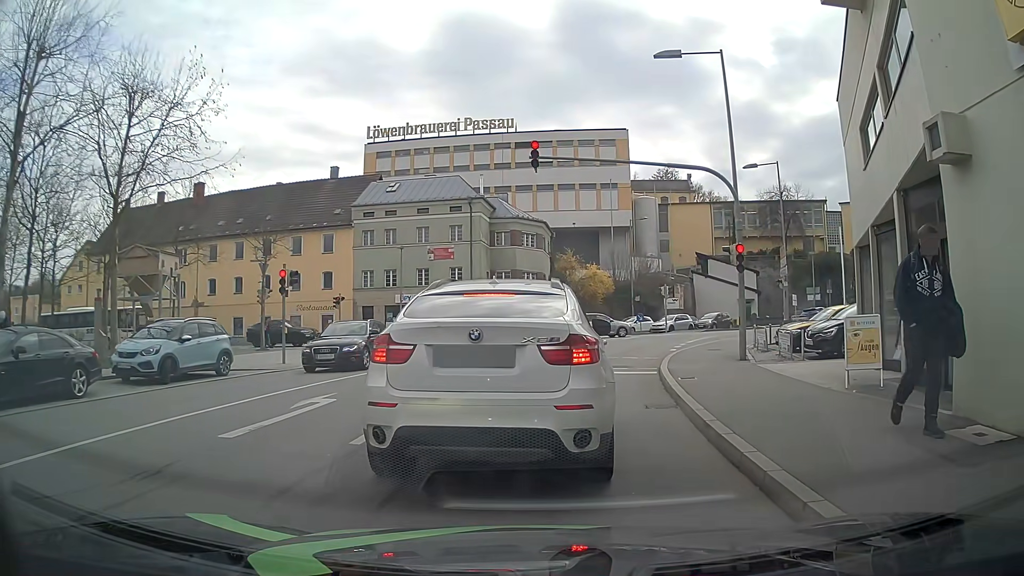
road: residential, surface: asphalt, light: Day
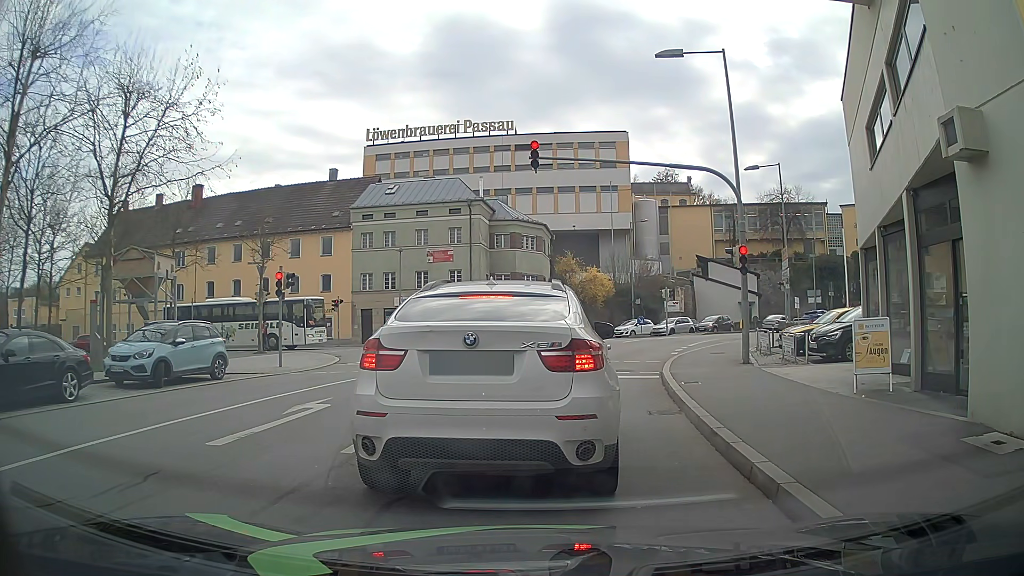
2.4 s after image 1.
(0.0, +0.4) m; 0°
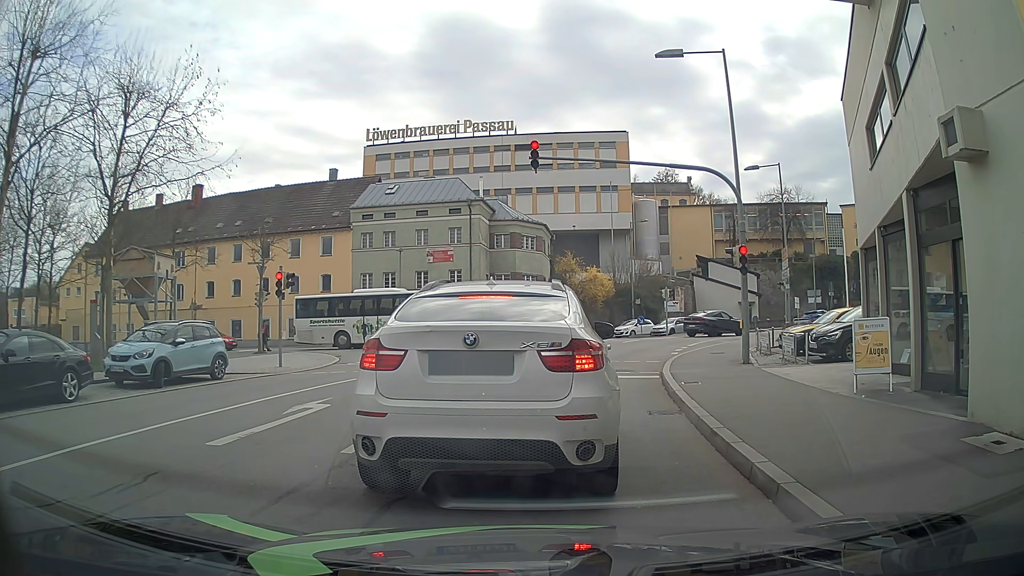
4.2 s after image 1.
(0.0, 0.0) m; 0°
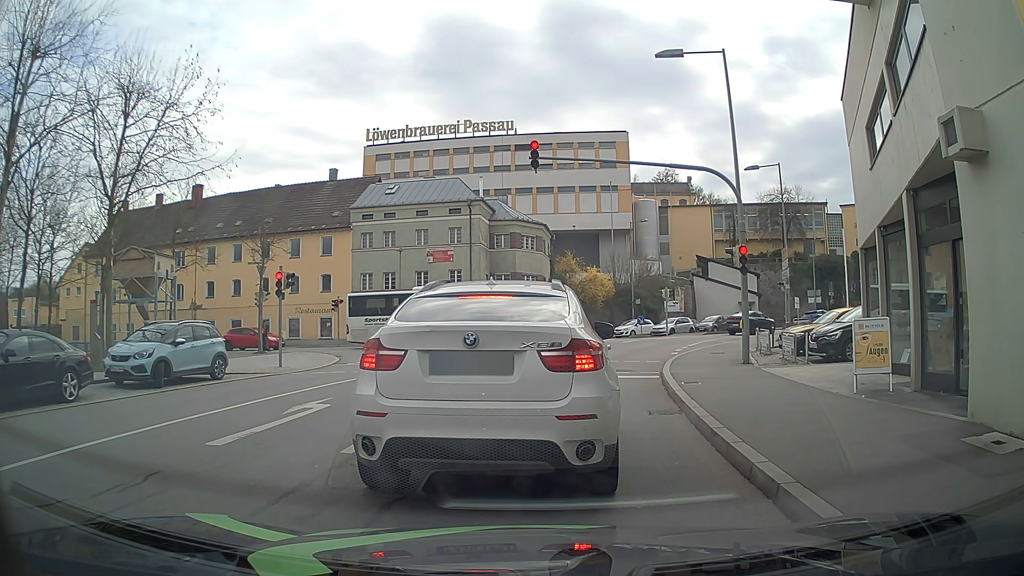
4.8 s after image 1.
(0.0, 0.0) m; 0°
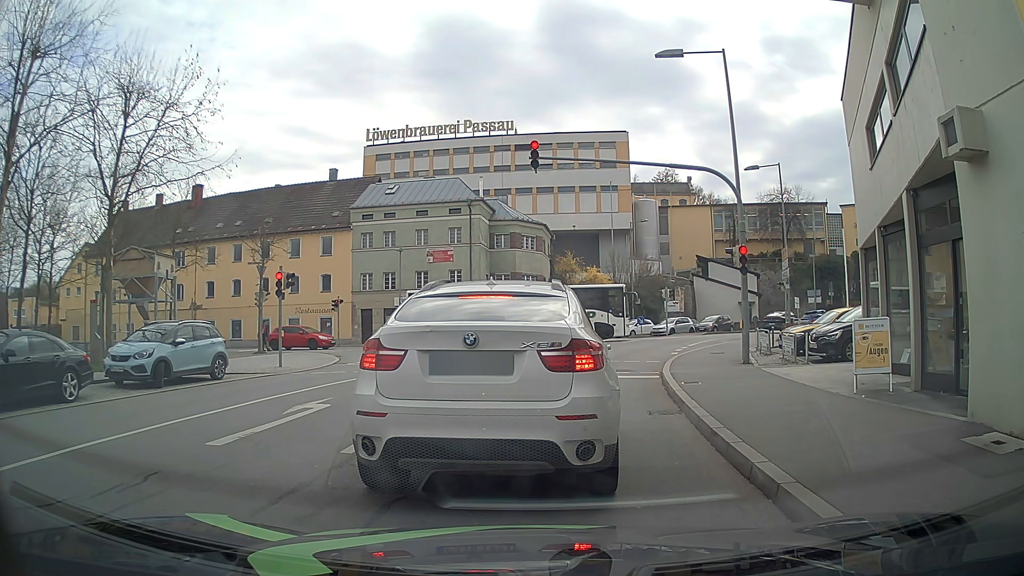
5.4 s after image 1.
(0.0, 0.0) m; 0°
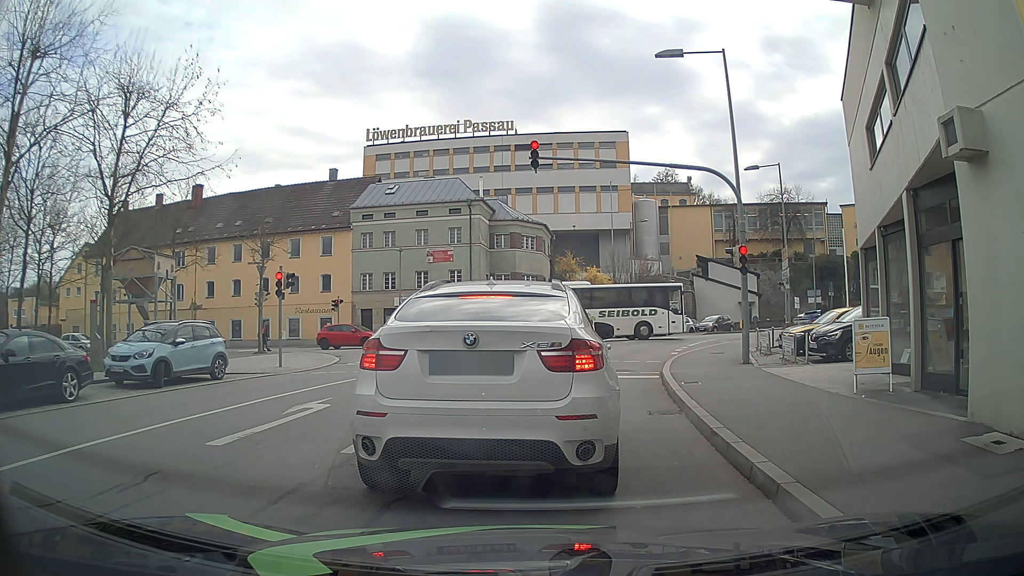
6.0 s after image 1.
(0.0, 0.0) m; 0°
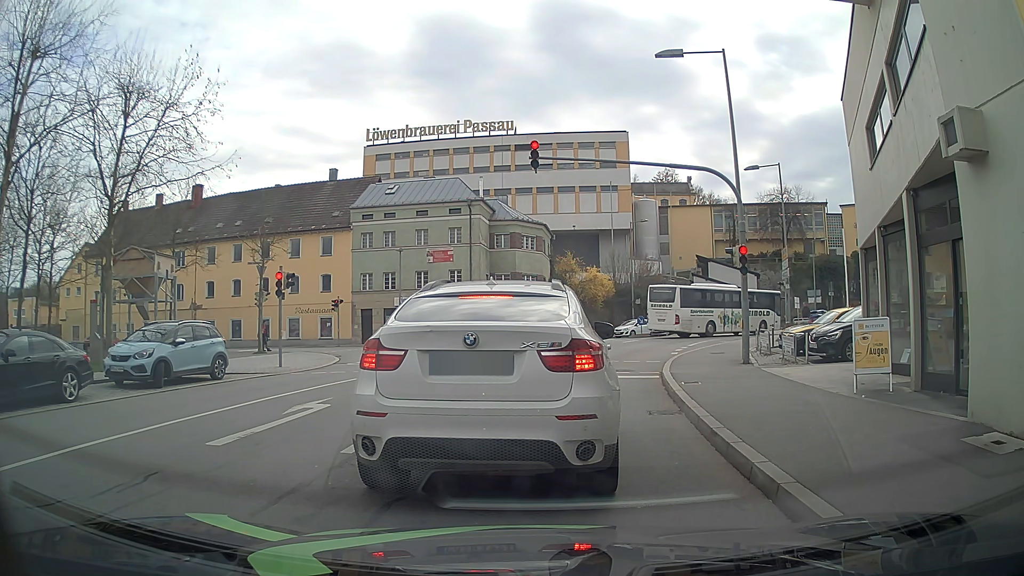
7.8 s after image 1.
(0.0, 0.0) m; 0°
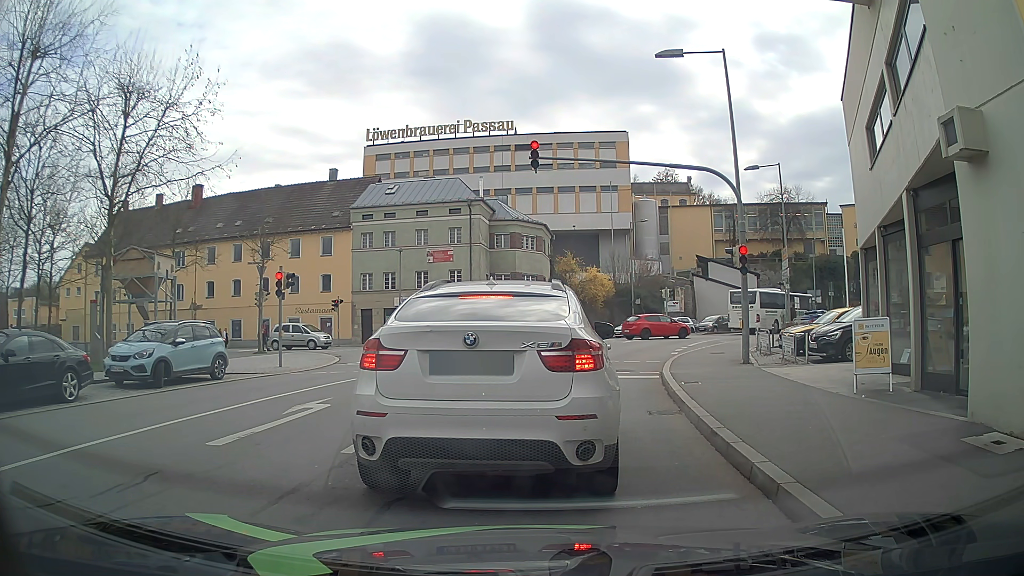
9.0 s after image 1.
(0.0, 0.0) m; 0°
